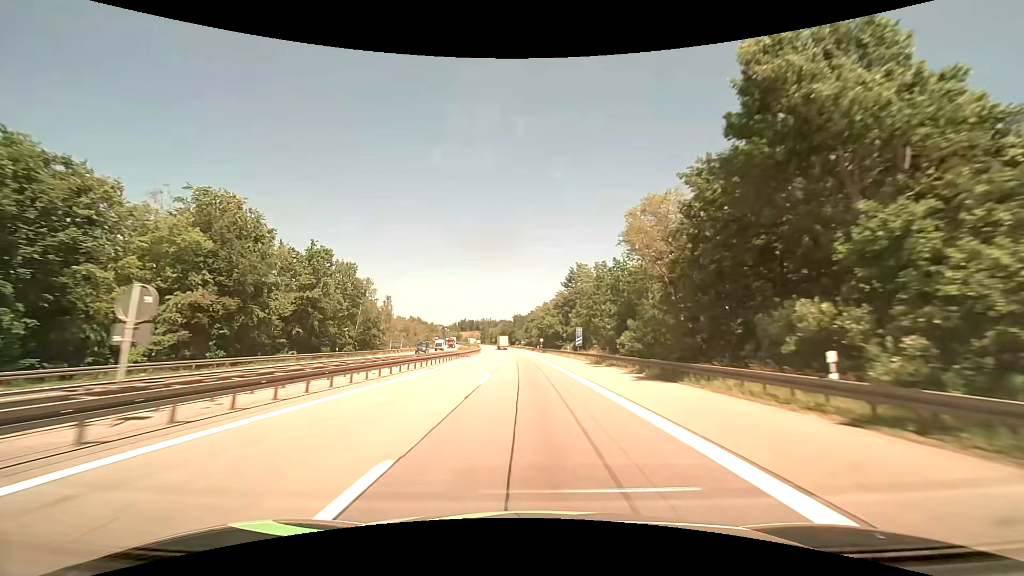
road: motorway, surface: asphalt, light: Day
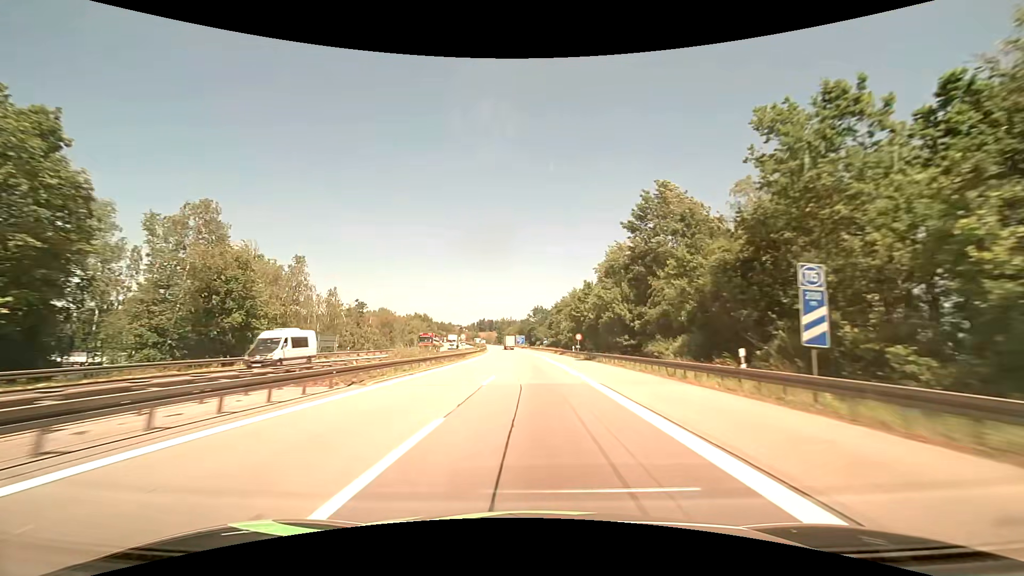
(-1.0, +47.3) m; -3°
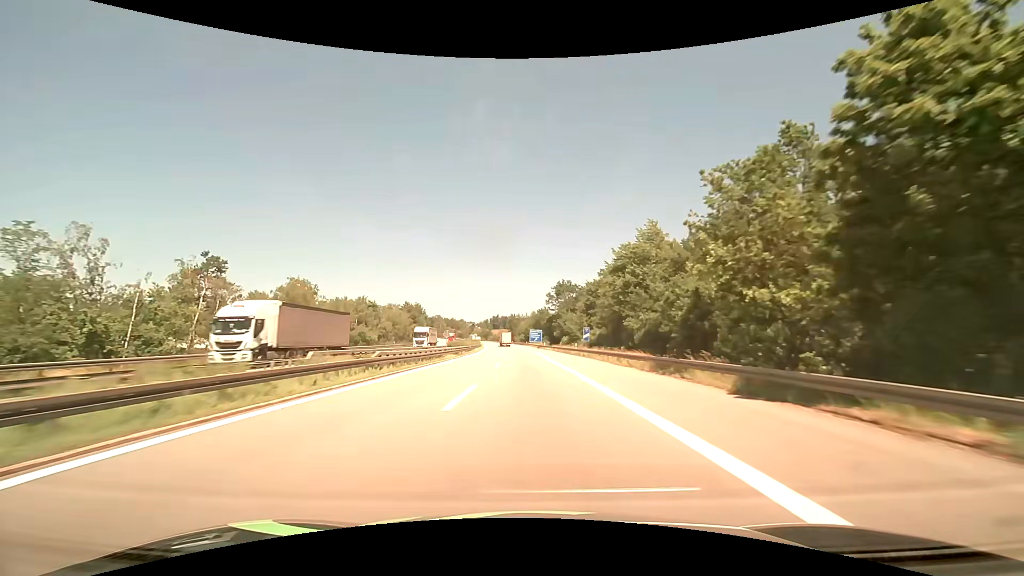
(-0.9, +62.2) m; -2°
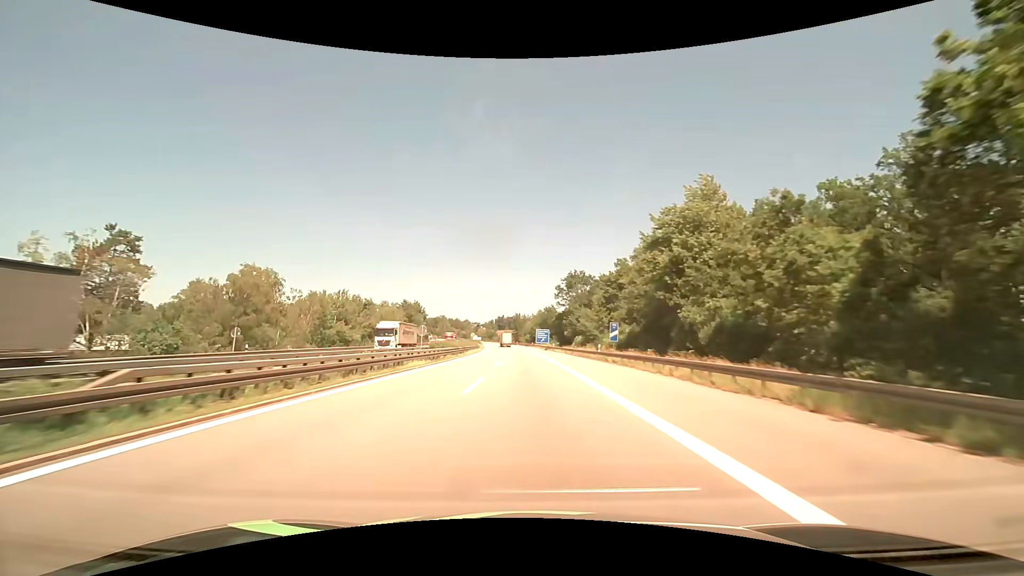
(-0.1, +14.9) m; -1°
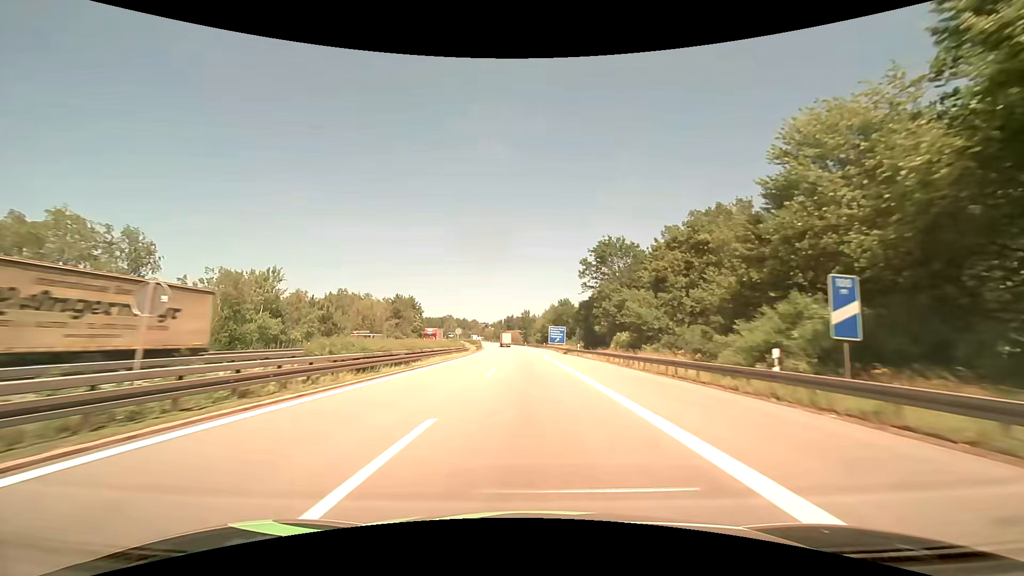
(-0.3, +28.8) m; -1°
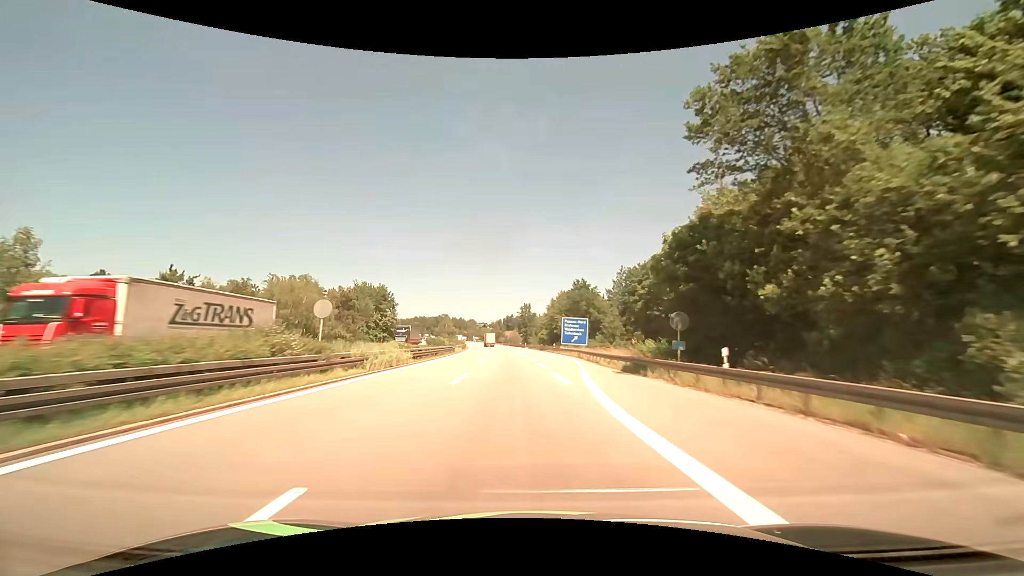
(-0.3, +40.7) m; 0°
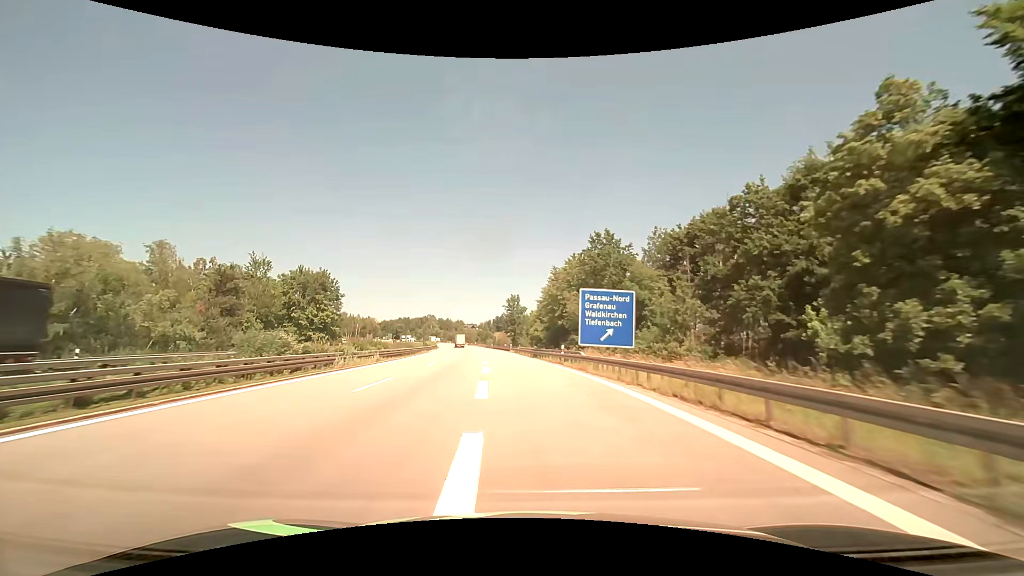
(+0.6, +37.8) m; +1°
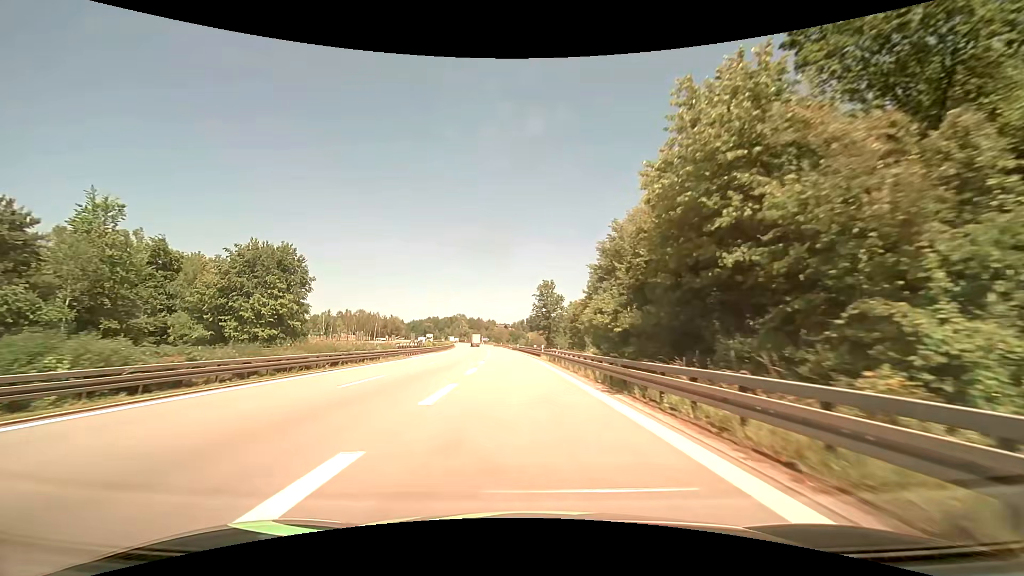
(-1.0, +34.8) m; -4°
(0, +10) (-1, +20) (-1, +30) (-2, +40) (-2, +50) (-3, +60) (-4, +70) (-5, +80) (-6, +90) (-7, +100) m
